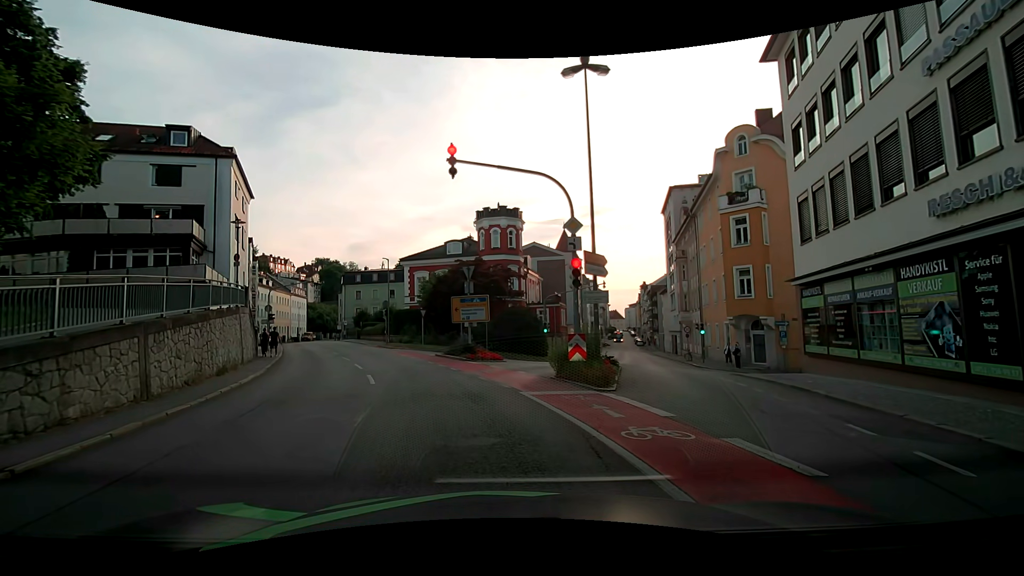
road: tertiary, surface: asphalt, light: Day
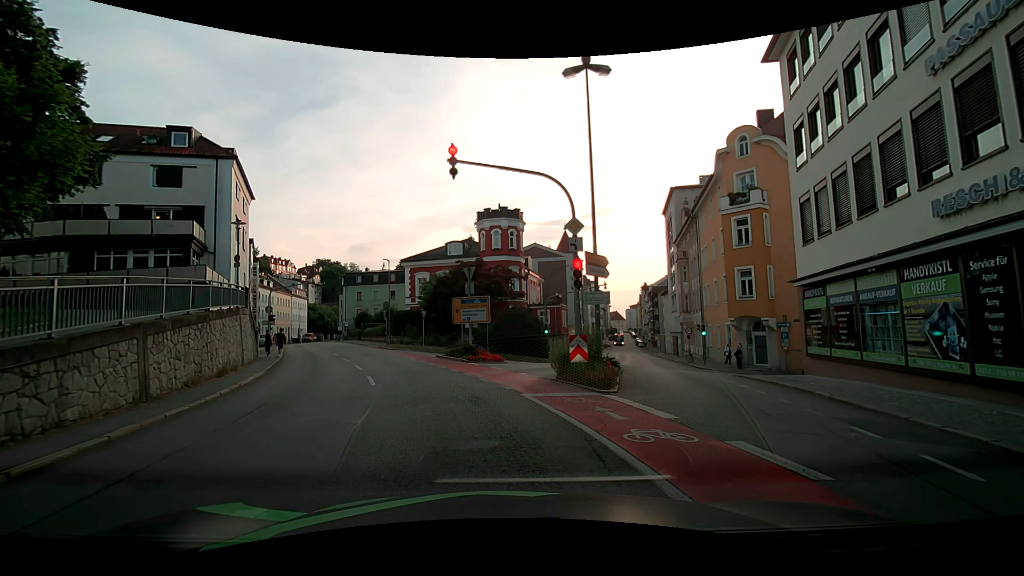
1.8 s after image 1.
(0.0, +0.1) m; 0°
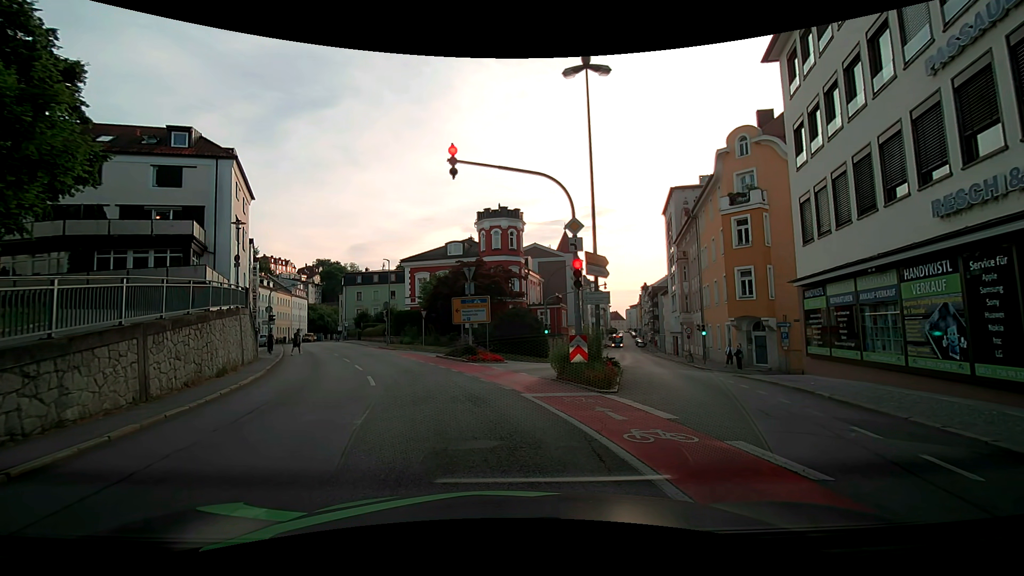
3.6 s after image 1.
(0.0, 0.0) m; 0°
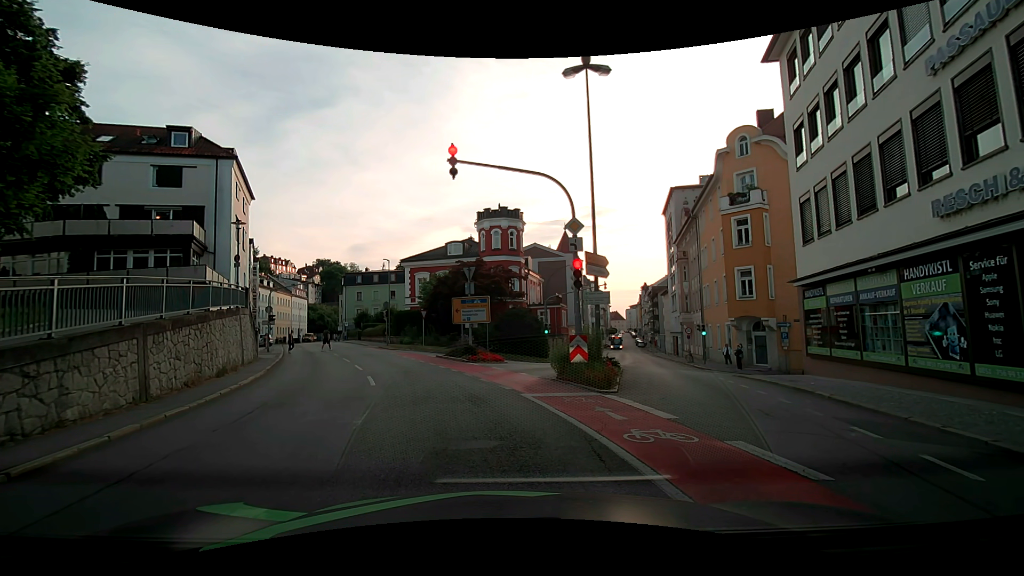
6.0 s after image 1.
(0.0, 0.0) m; 0°
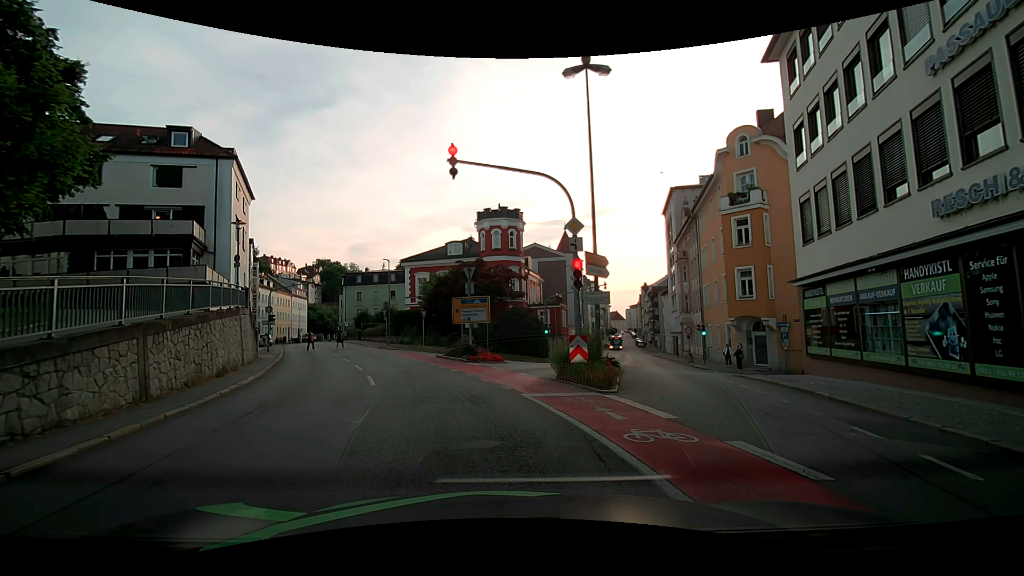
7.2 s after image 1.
(0.0, 0.0) m; 0°
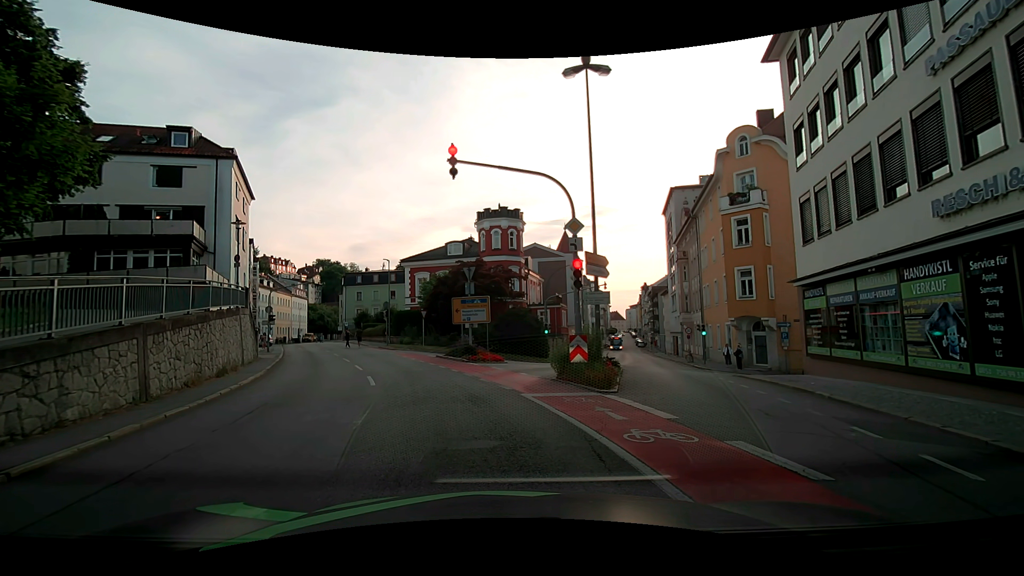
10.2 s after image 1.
(0.0, 0.0) m; 0°
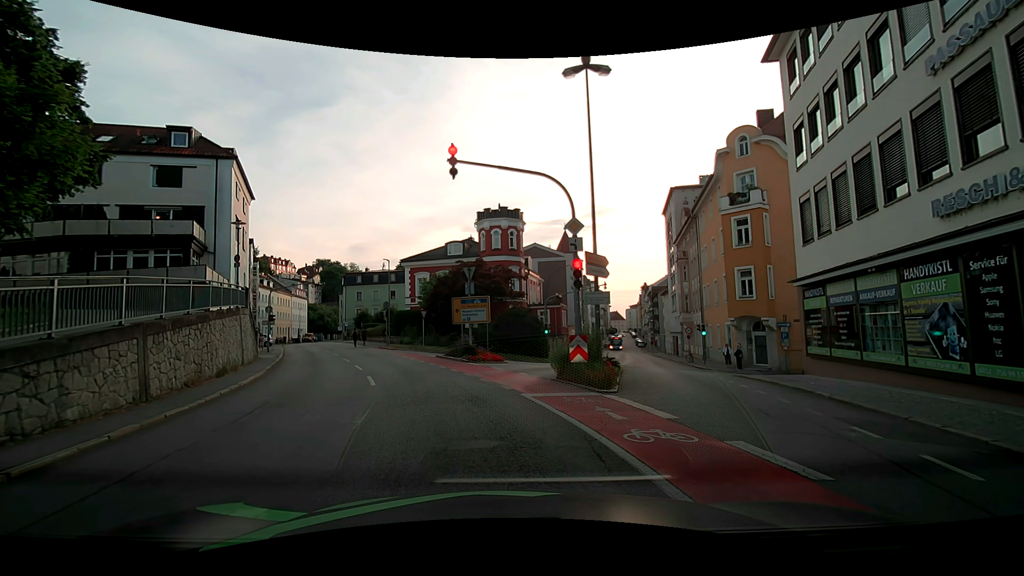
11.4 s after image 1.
(0.0, 0.0) m; 0°
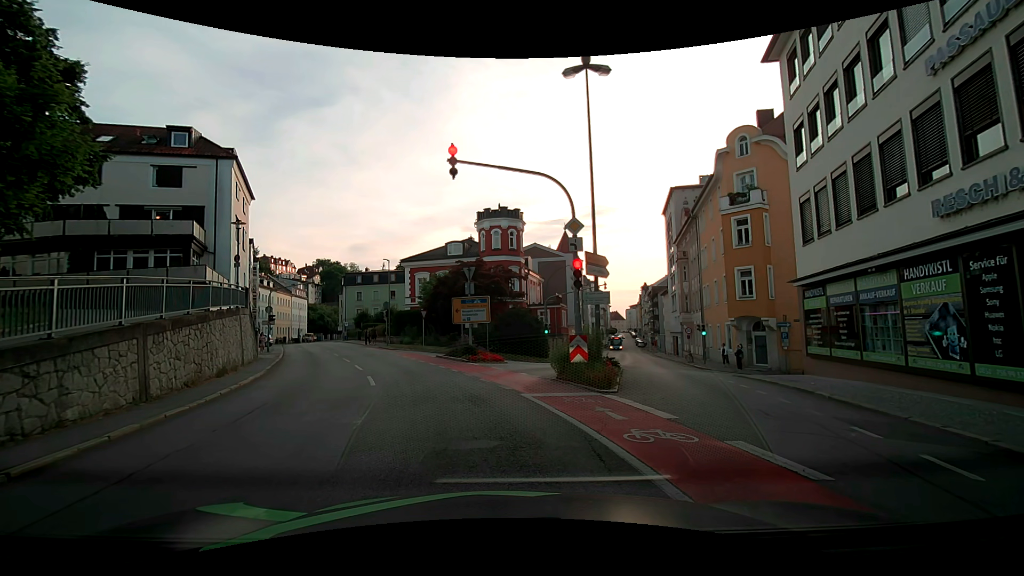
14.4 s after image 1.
(0.0, 0.0) m; 0°
